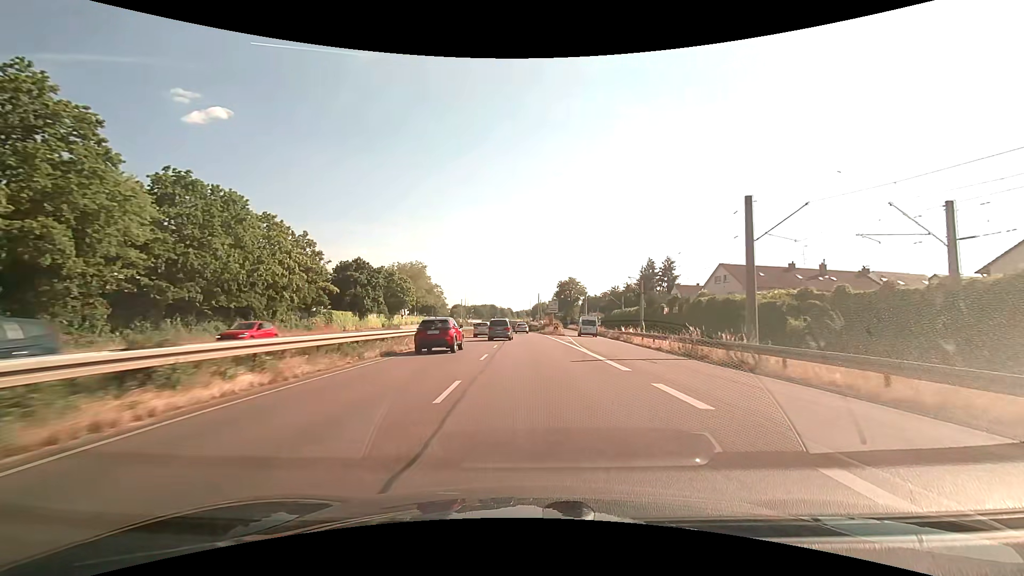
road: trunk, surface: asphalt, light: Day
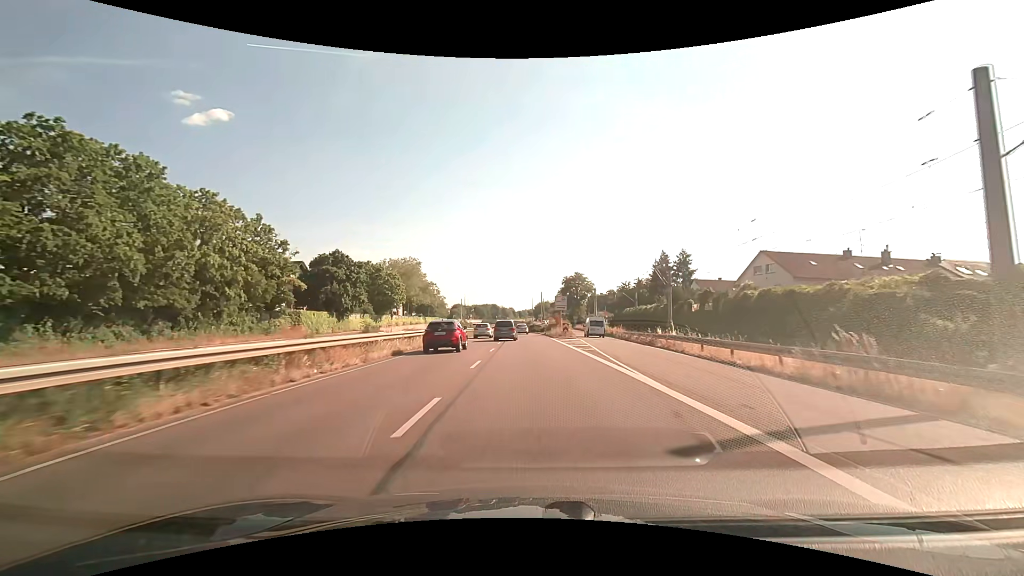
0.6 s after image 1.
(0.0, +11.3) m; 0°
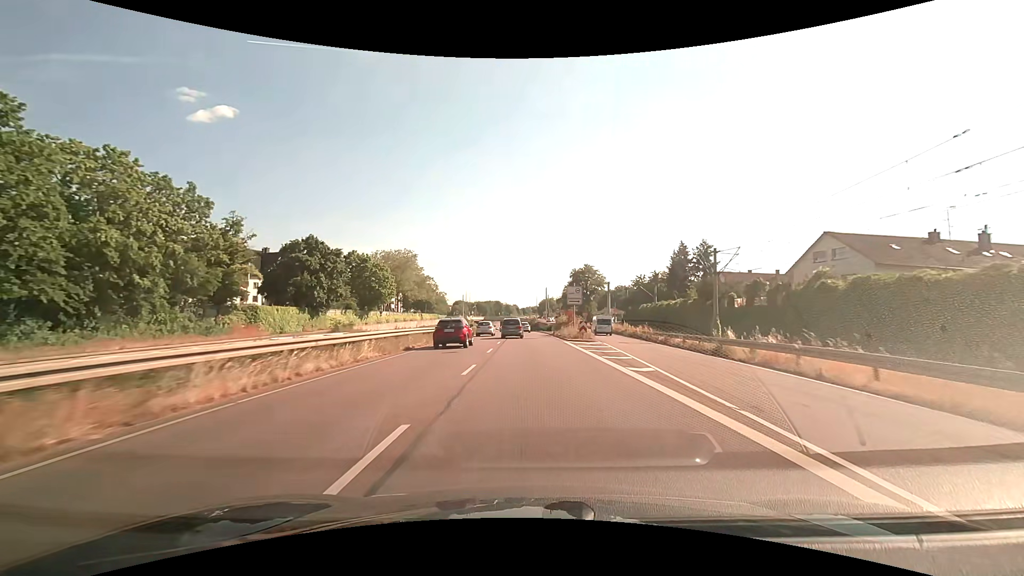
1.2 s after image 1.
(-0.1, +11.2) m; -1°
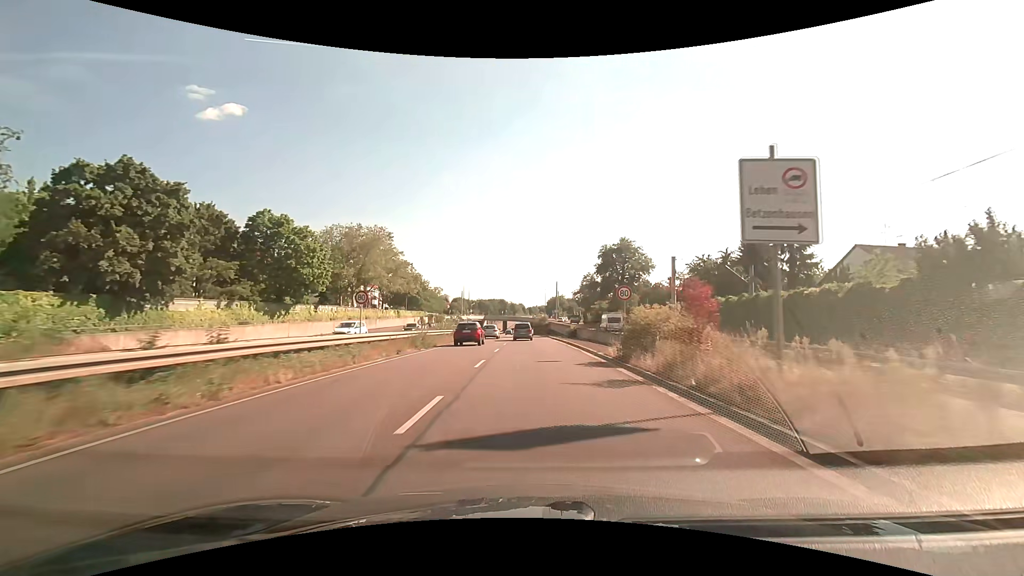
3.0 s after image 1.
(-0.3, +33.4) m; -1°
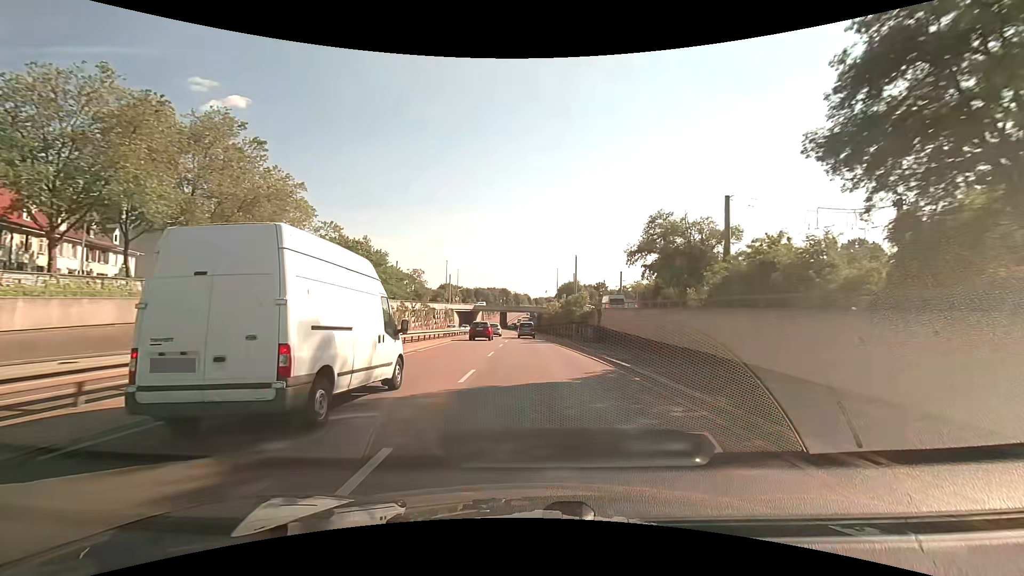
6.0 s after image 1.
(-0.2, +57.3) m; -1°
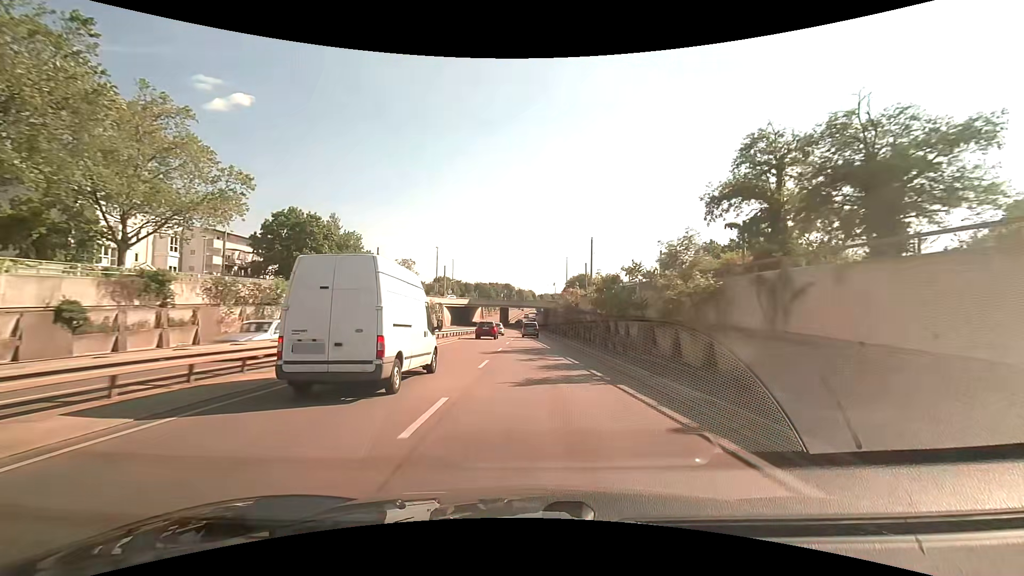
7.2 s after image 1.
(-0.1, +23.6) m; -1°
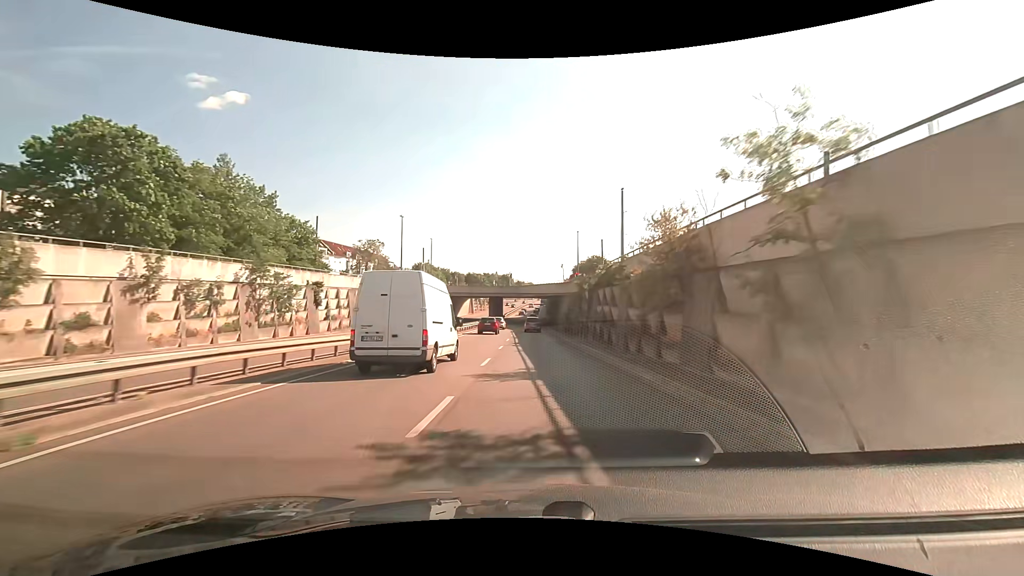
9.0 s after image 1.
(+0.2, +36.1) m; 0°
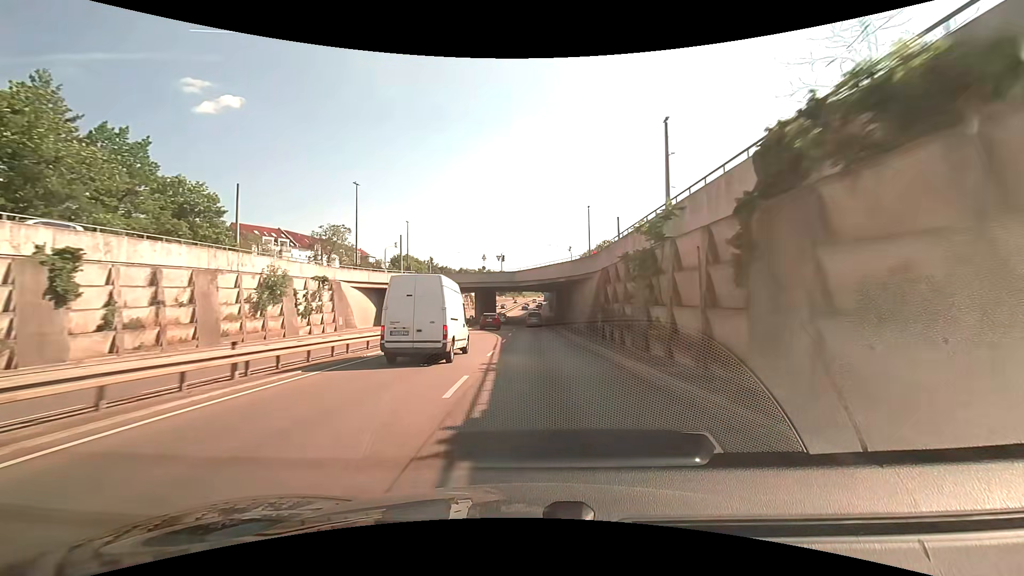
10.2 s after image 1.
(0.0, +24.4) m; 0°
